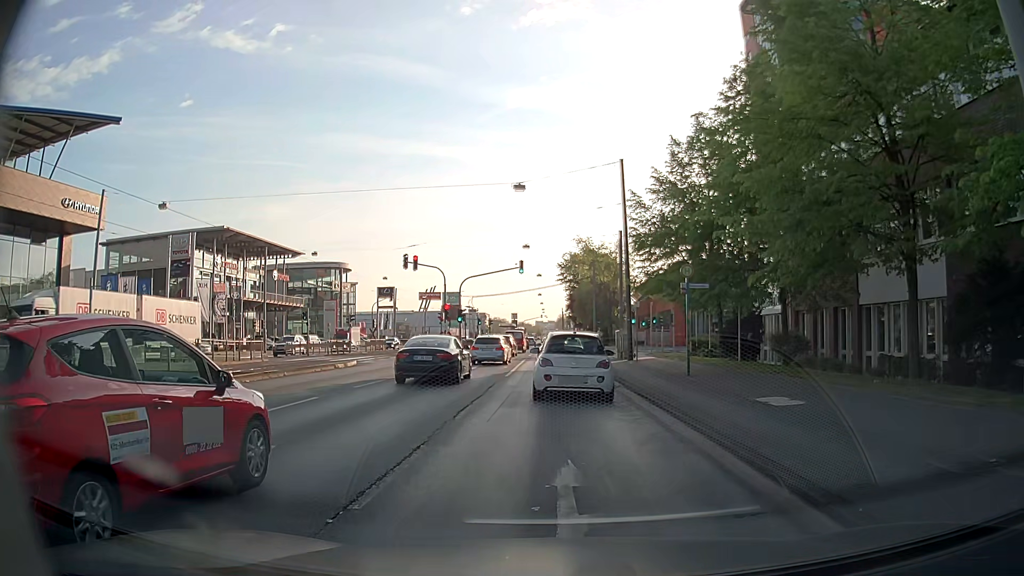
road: primary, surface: asphalt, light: Day
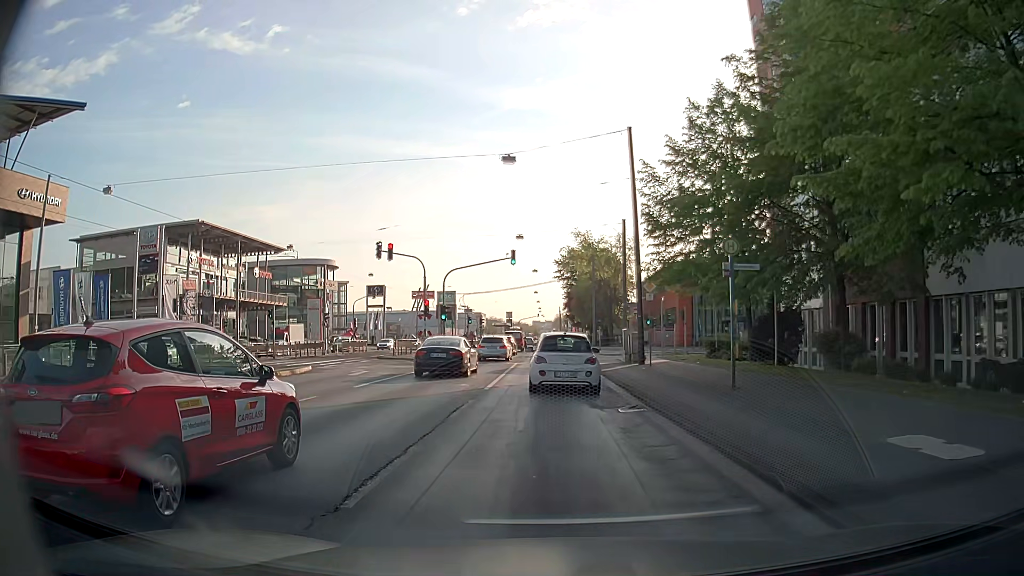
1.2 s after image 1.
(+0.1, +6.0) m; +1°
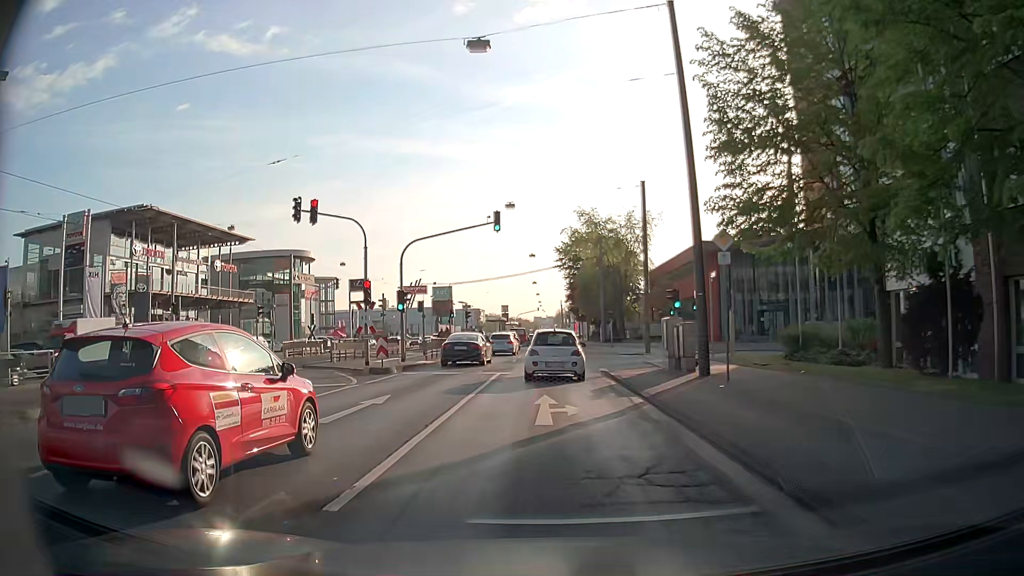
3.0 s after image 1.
(+0.1, +12.5) m; 0°
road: primary_link
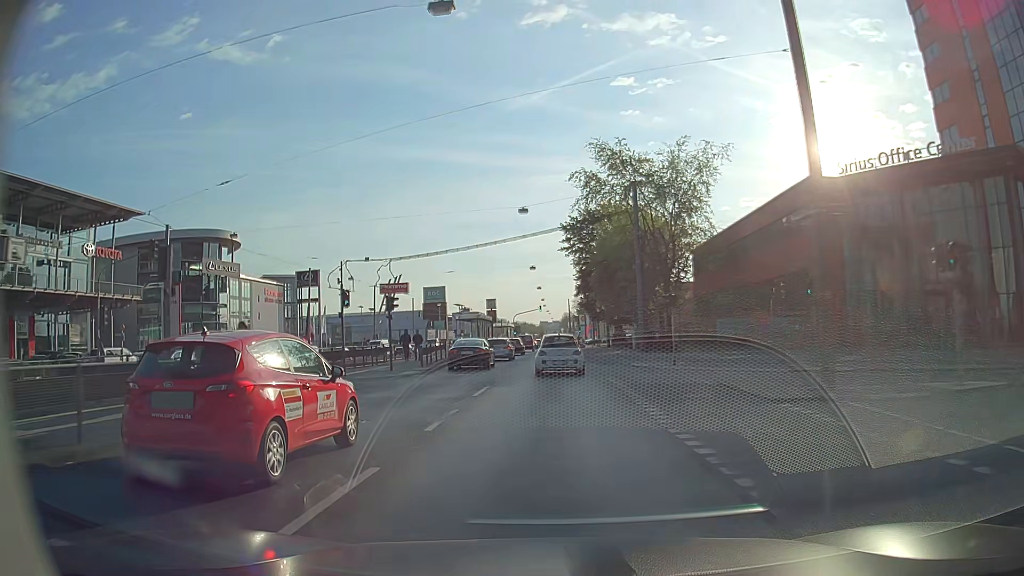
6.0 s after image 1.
(+0.2, +28.6) m; 0°
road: primary
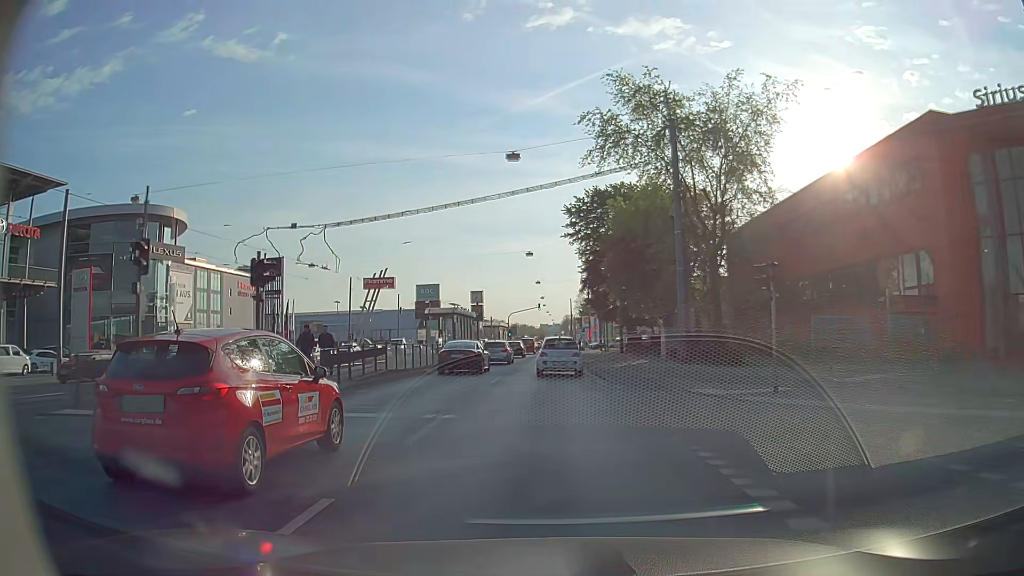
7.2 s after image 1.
(0.0, +13.7) m; 0°
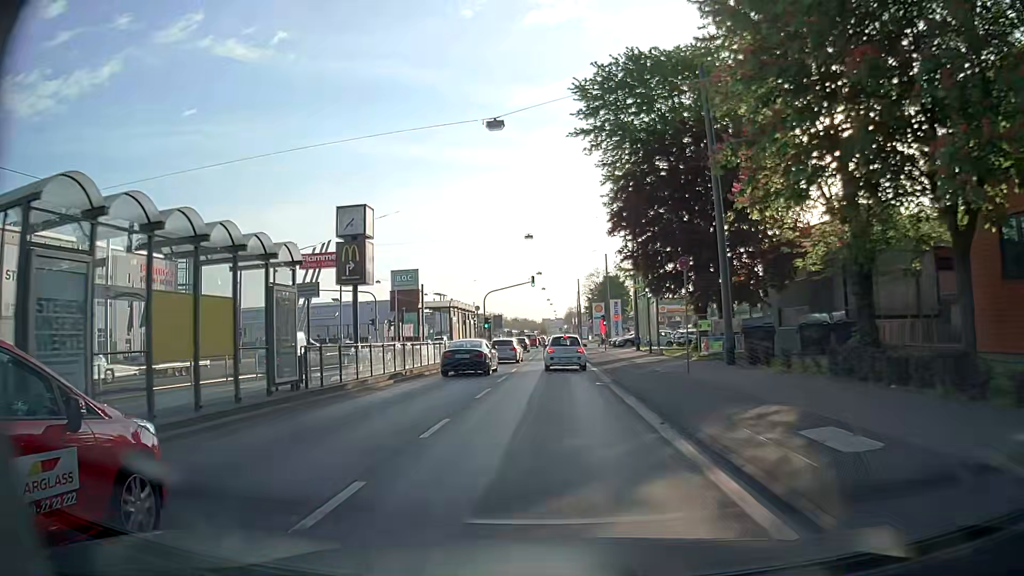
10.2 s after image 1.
(0.0, +35.3) m; 0°
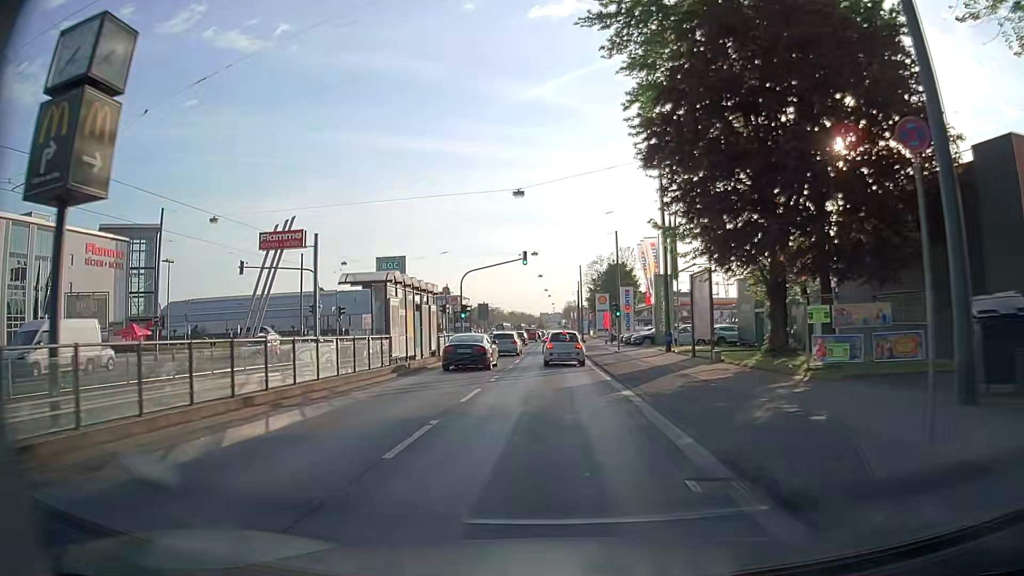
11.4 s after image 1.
(0.0, +14.0) m; 0°
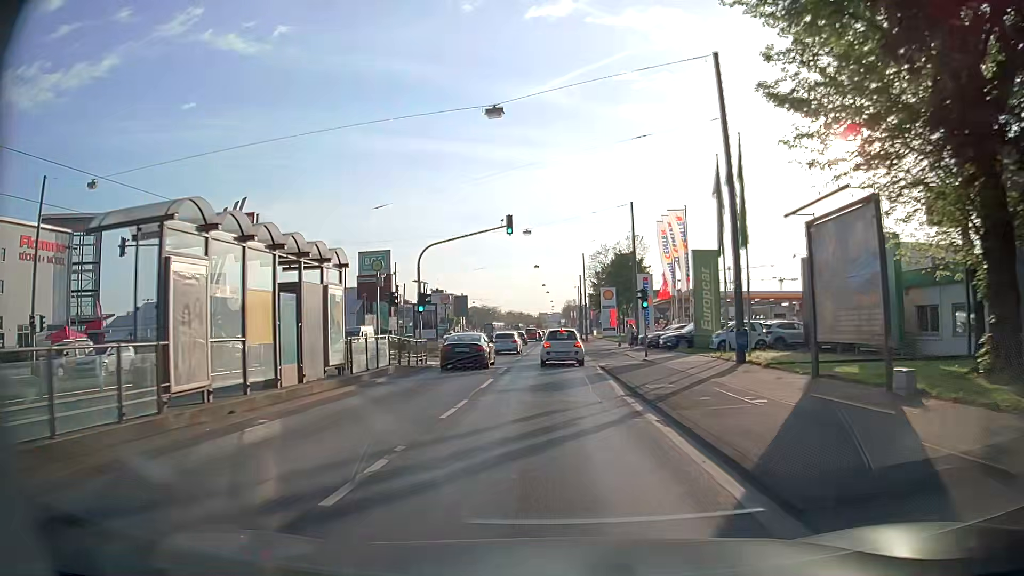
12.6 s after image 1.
(0.0, +14.2) m; 0°
(0, +10) (0, +20) (0, +30) (0, +40) (0, +50) (0, +60) (0, +70) (0, +80) (0, +90) (0, +100) m
